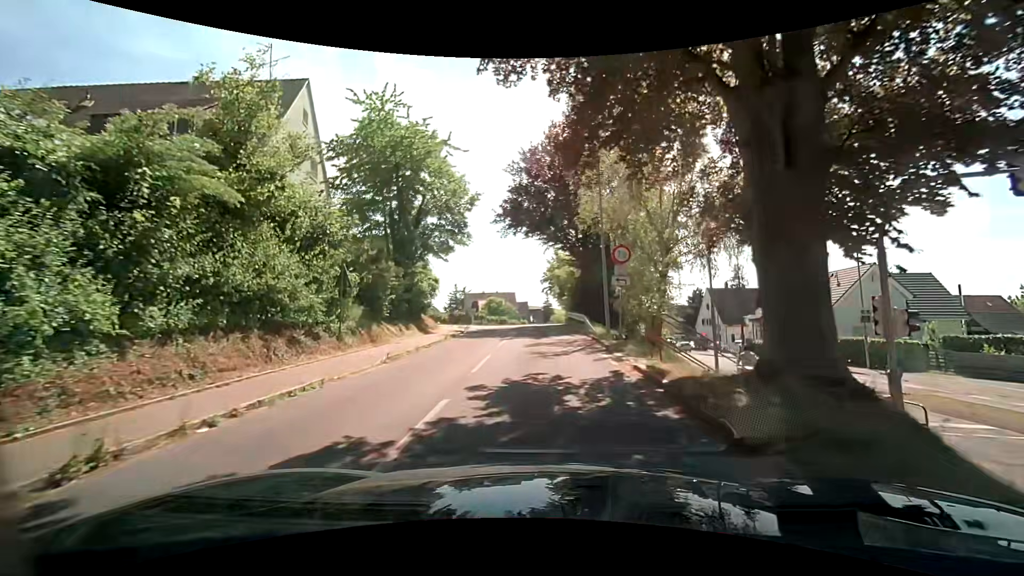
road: unclassified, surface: asphalt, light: Day
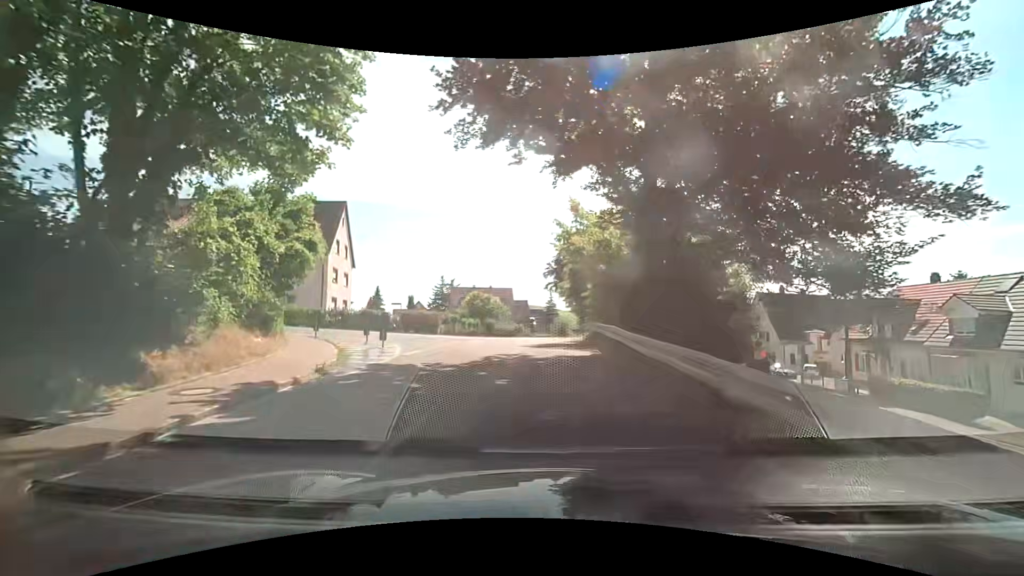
(-0.1, +19.8) m; -1°
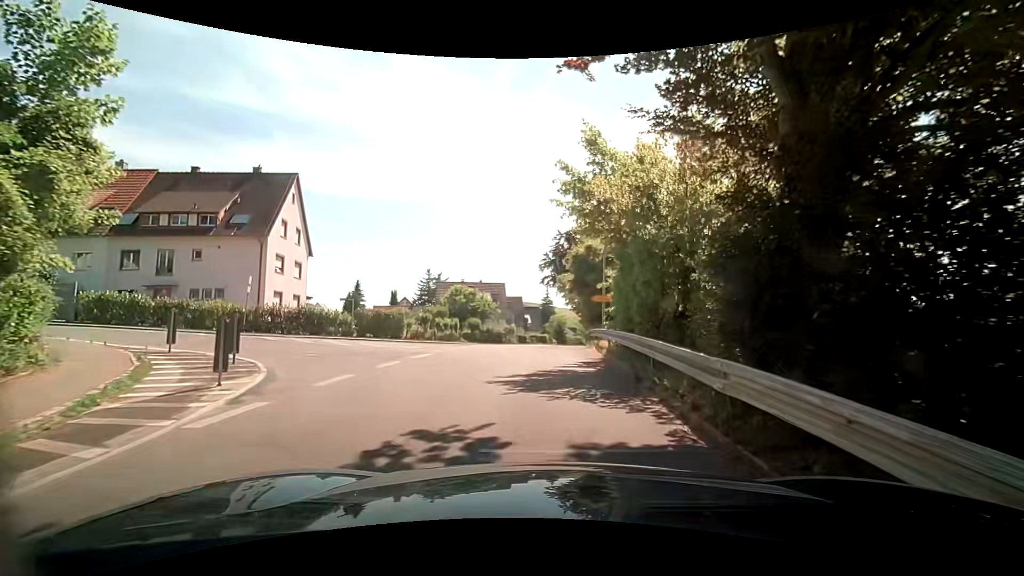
(0.0, +8.6) m; 0°
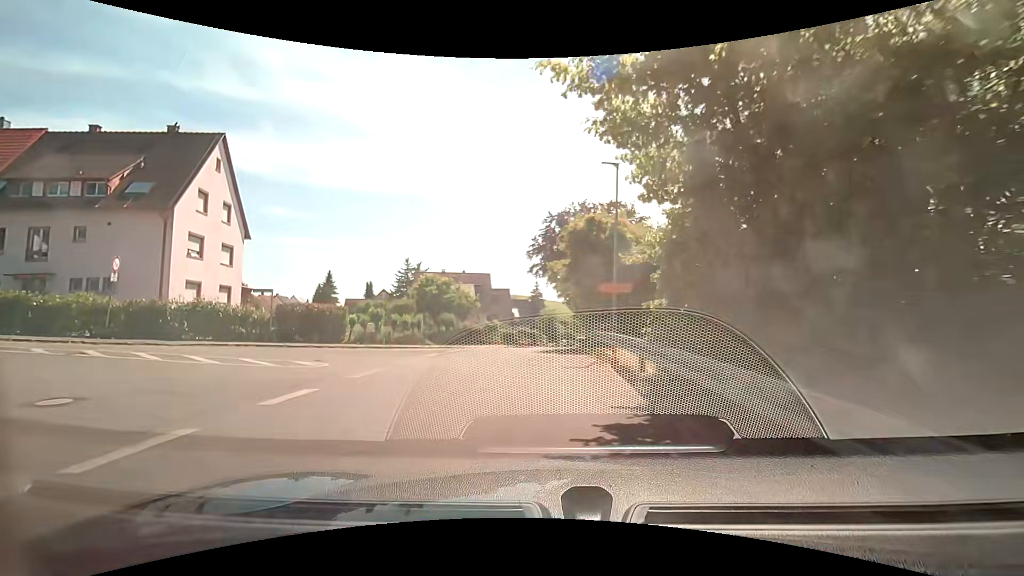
(+0.2, +7.2) m; +1°
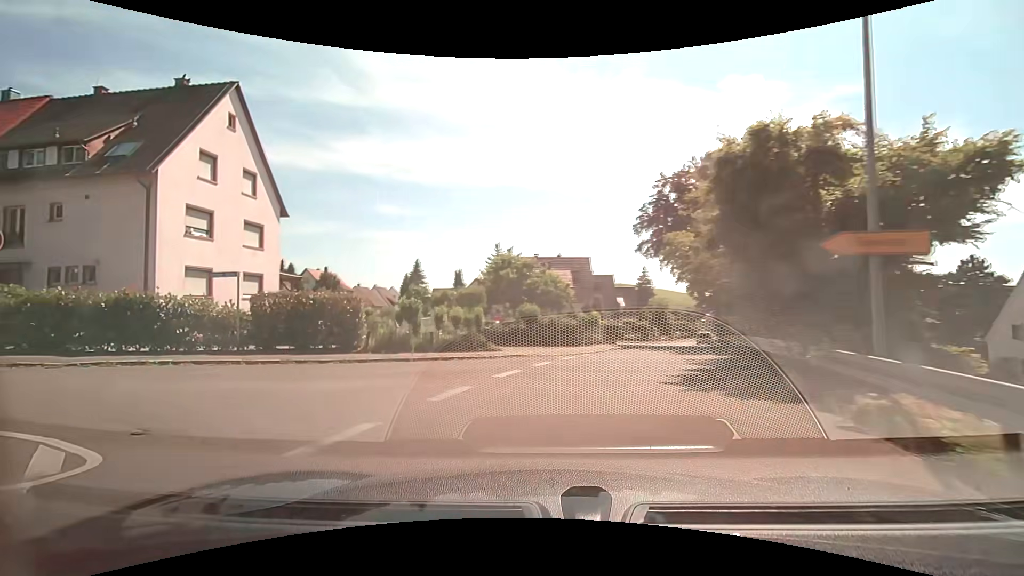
(-0.1, +9.1) m; -11°
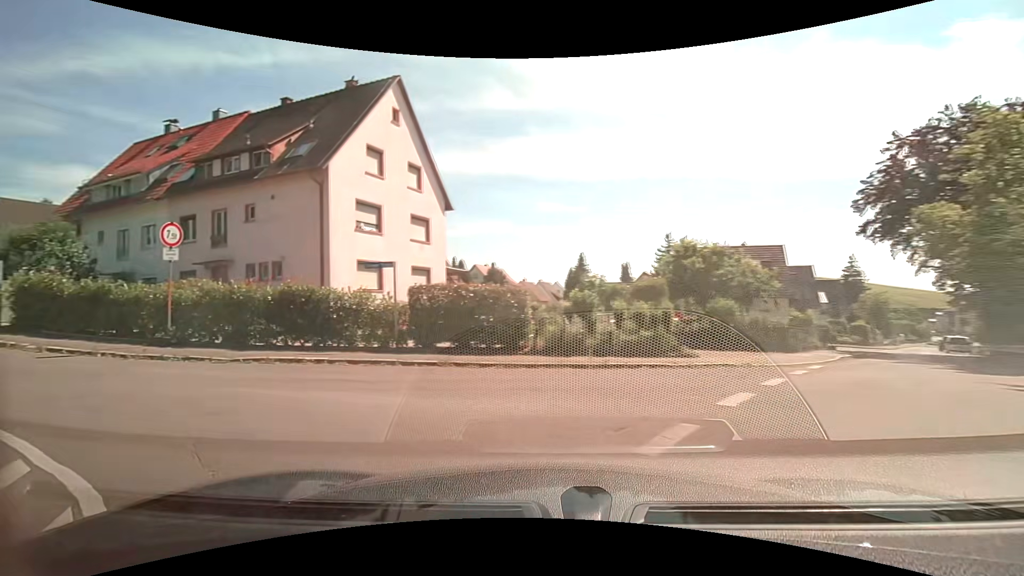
(-0.5, +2.9) m; -19°
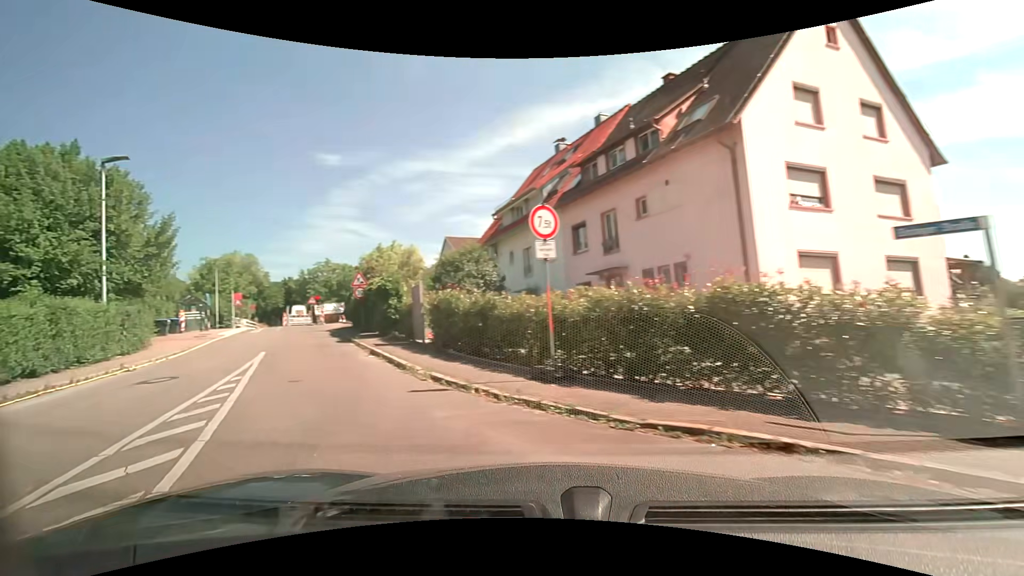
(-2.2, +5.9) m; -41°
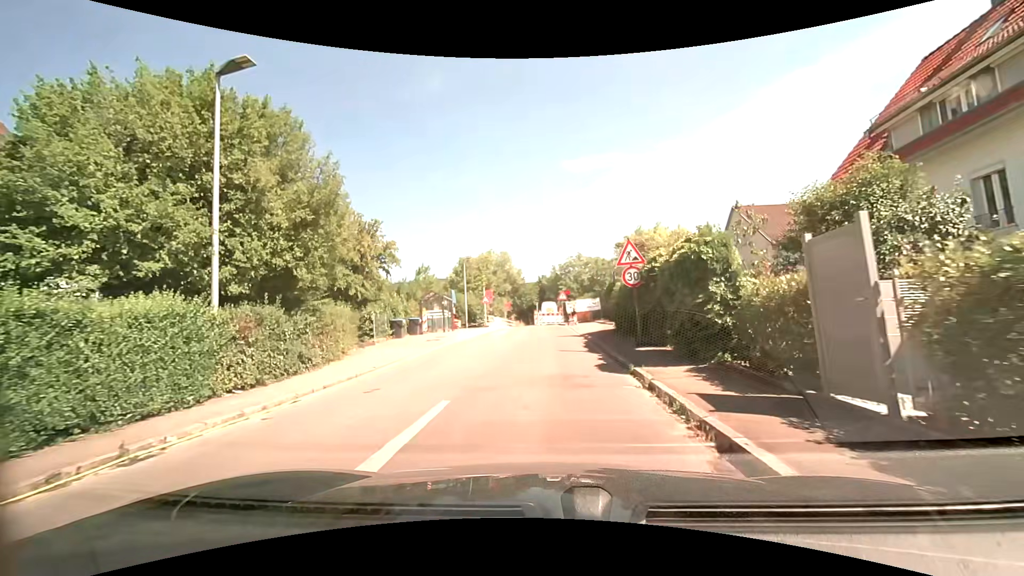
(-3.7, +10.2) m; -30°
